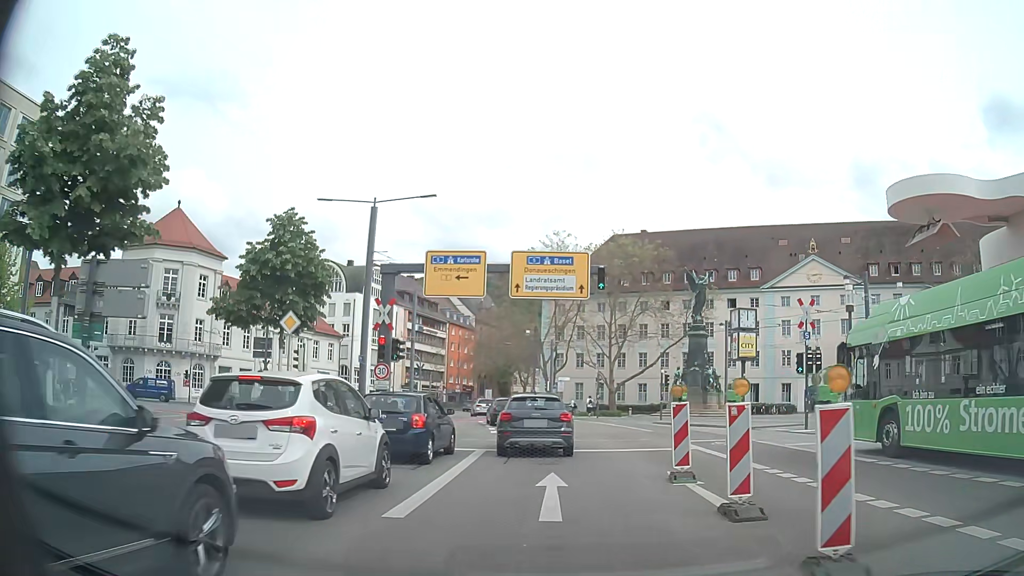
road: primary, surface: asphalt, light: Day
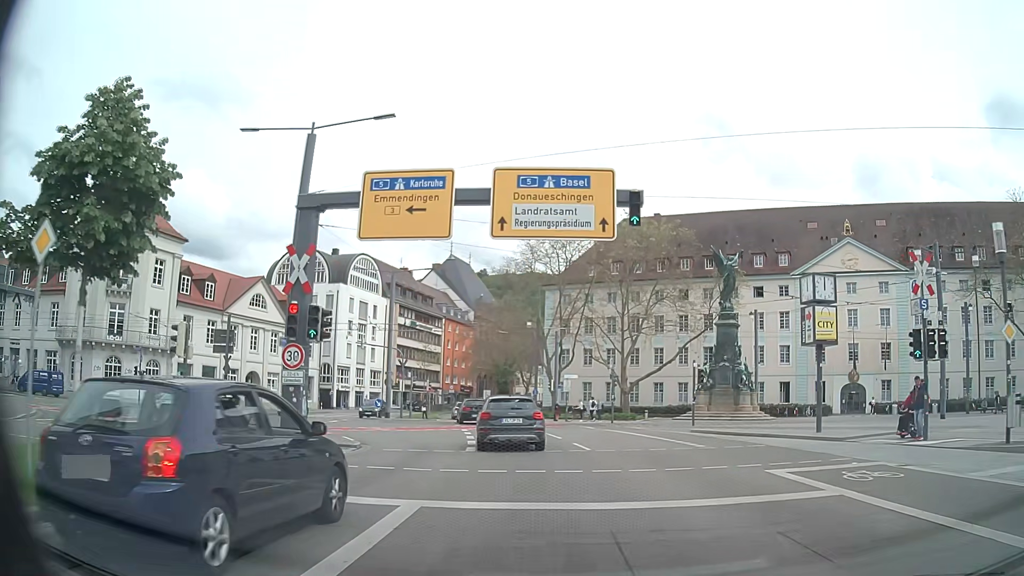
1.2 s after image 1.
(-0.2, +9.2) m; -1°
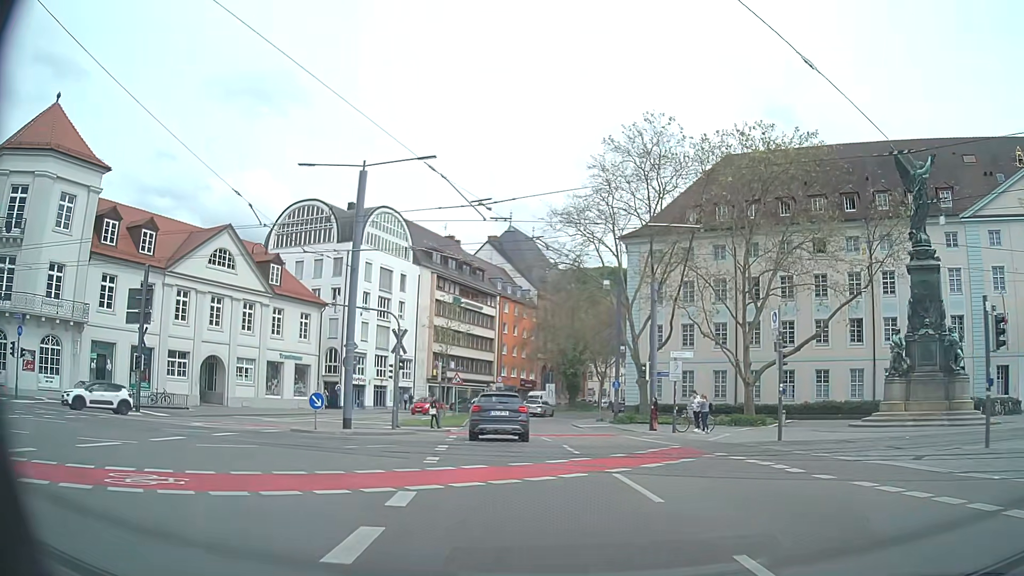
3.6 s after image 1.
(-1.1, +21.6) m; -6°
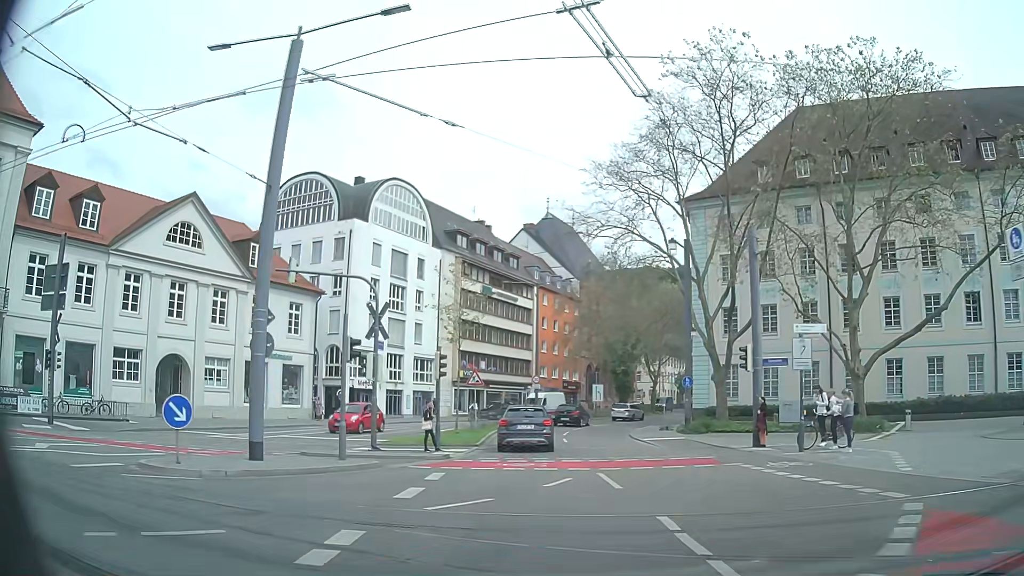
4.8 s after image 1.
(-0.4, +11.0) m; -4°
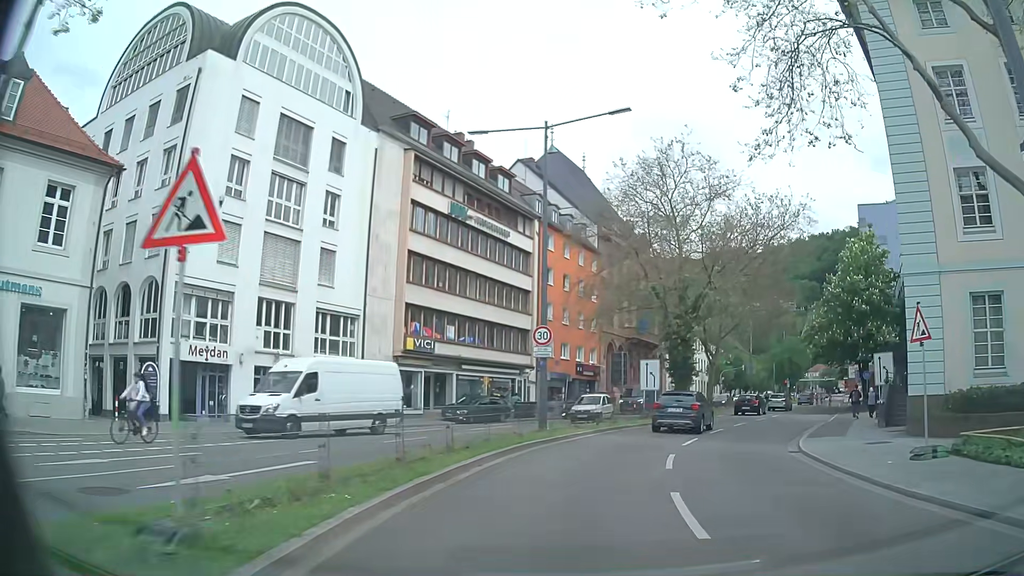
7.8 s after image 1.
(-0.9, +26.6) m; +1°
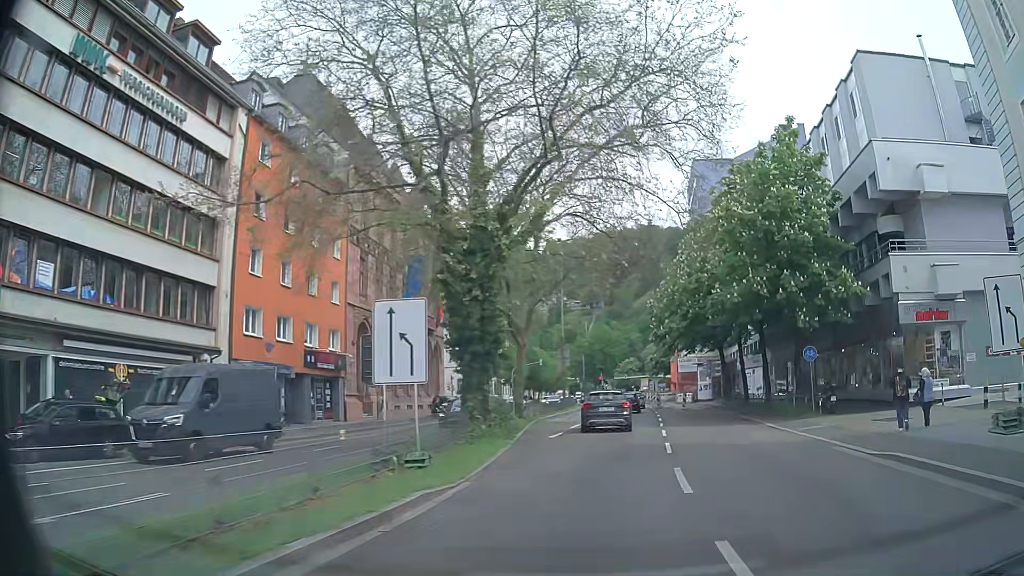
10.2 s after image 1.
(+2.9, +21.4) m; +19°
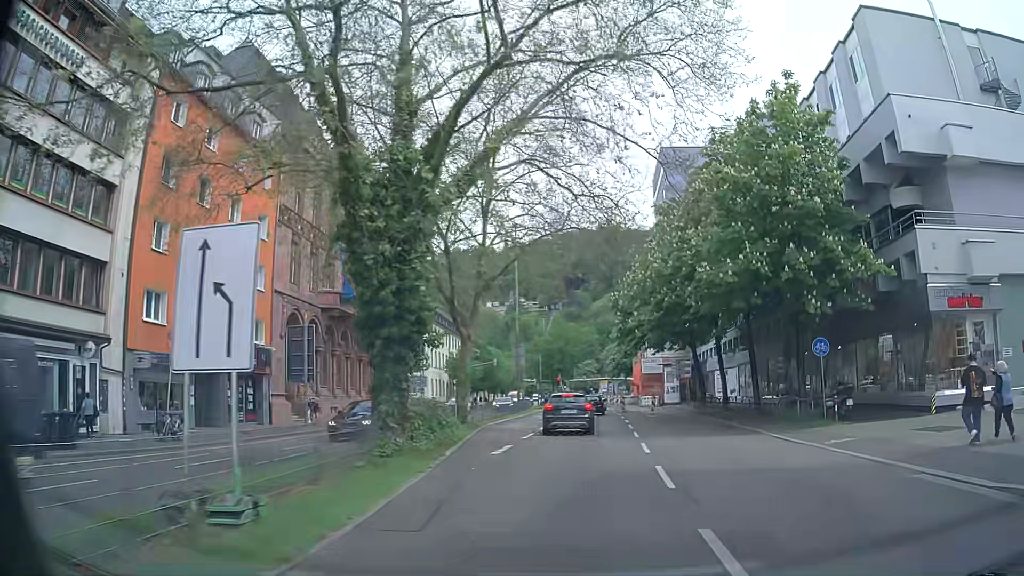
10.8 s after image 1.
(+0.1, +5.5) m; +2°
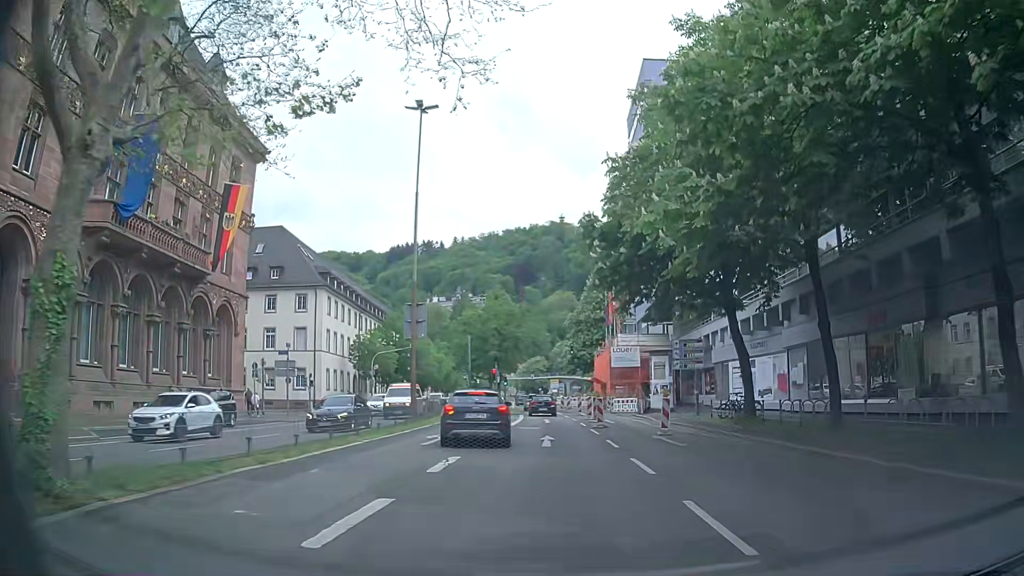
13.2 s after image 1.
(+1.6, +22.2) m; +6°
